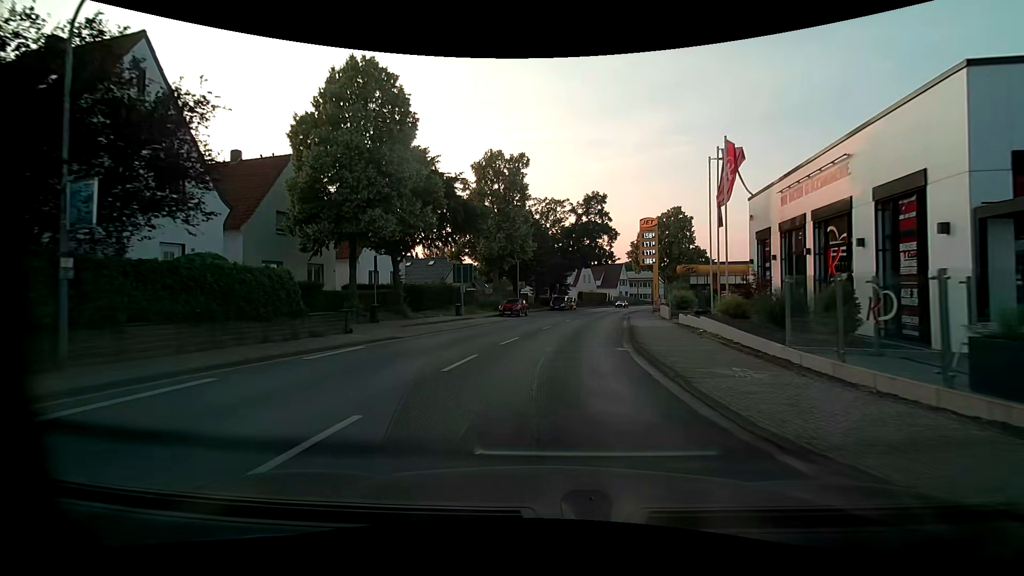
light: Day
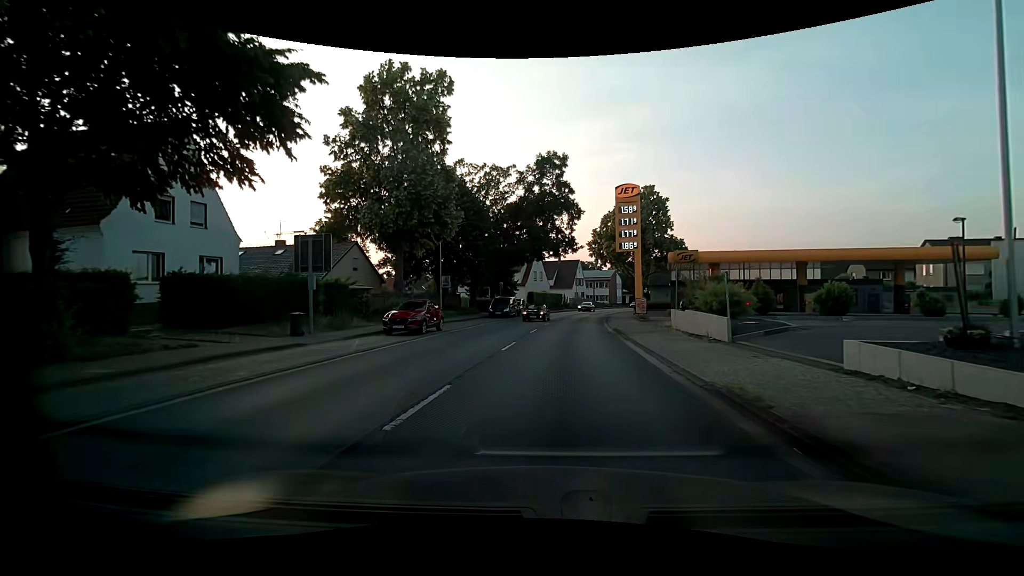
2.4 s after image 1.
(+0.8, +18.9) m; +5°
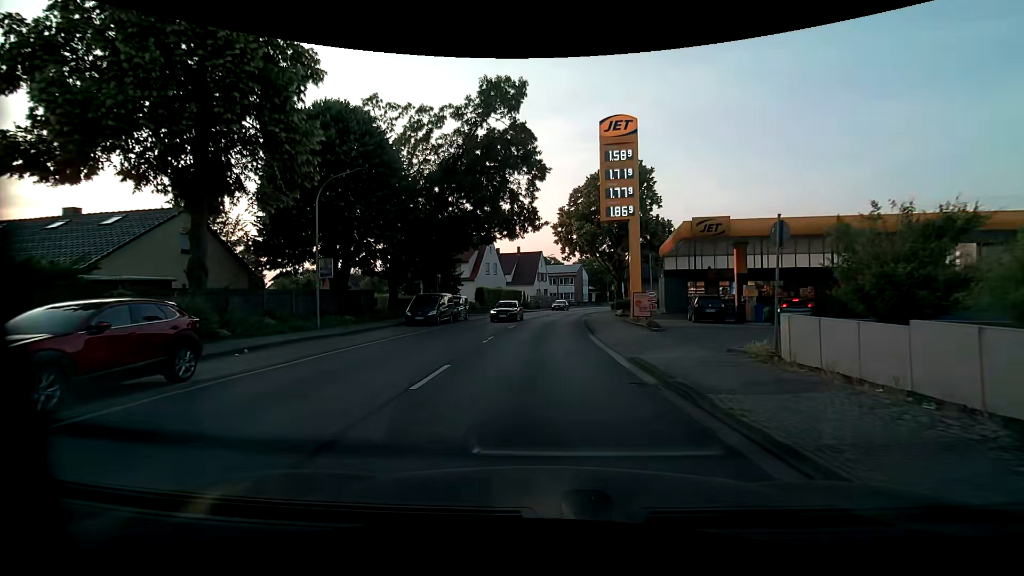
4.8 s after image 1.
(+0.8, +15.2) m; +4°
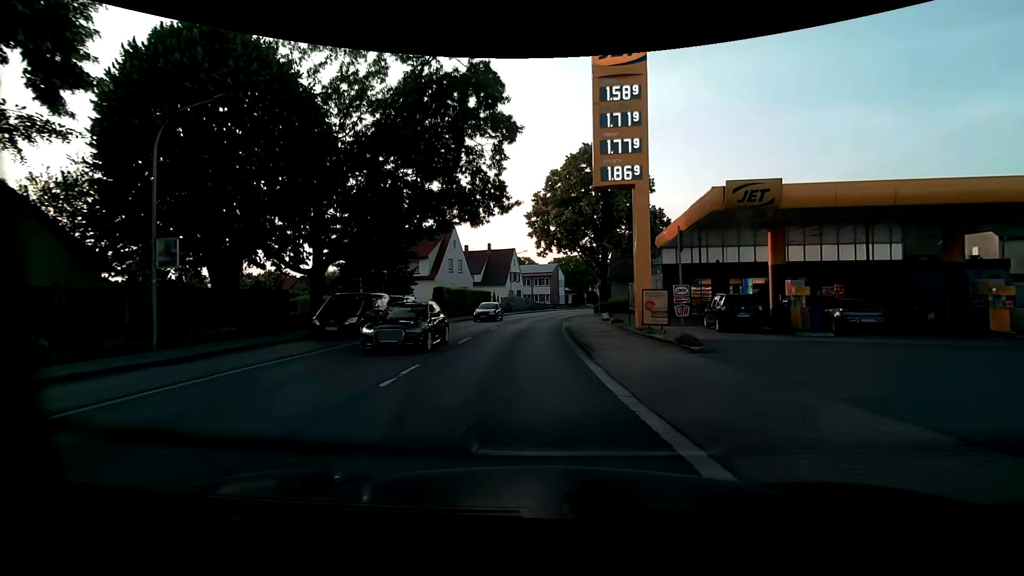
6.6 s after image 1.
(+0.2, +8.3) m; +3°
